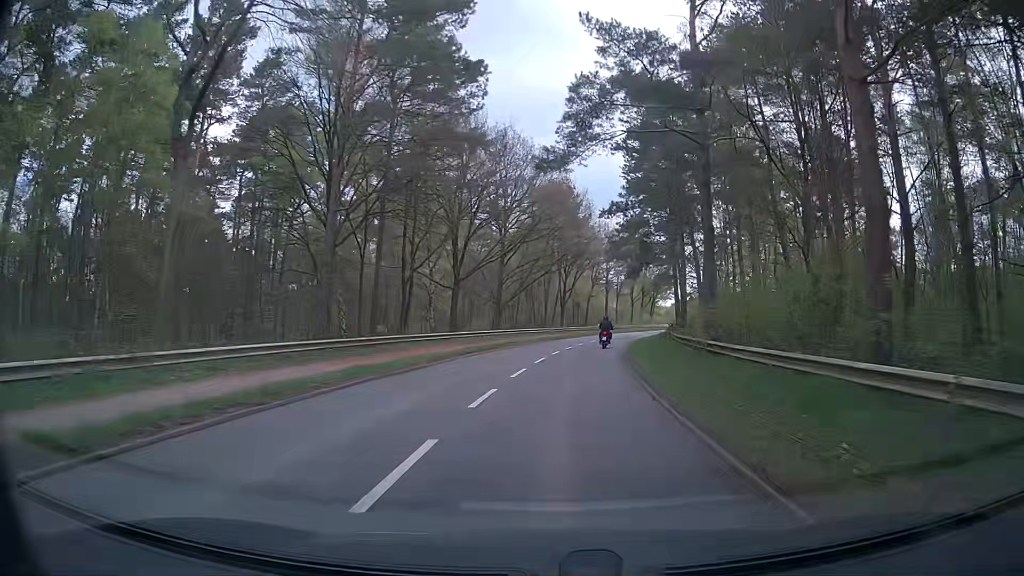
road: secondary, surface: asphalt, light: Day
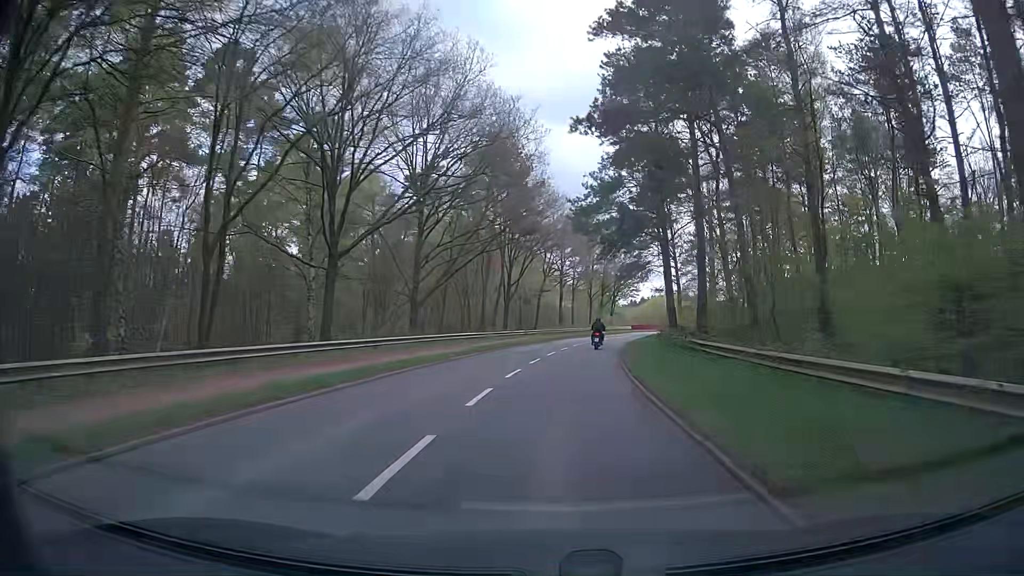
(+0.7, +17.6) m; +4°
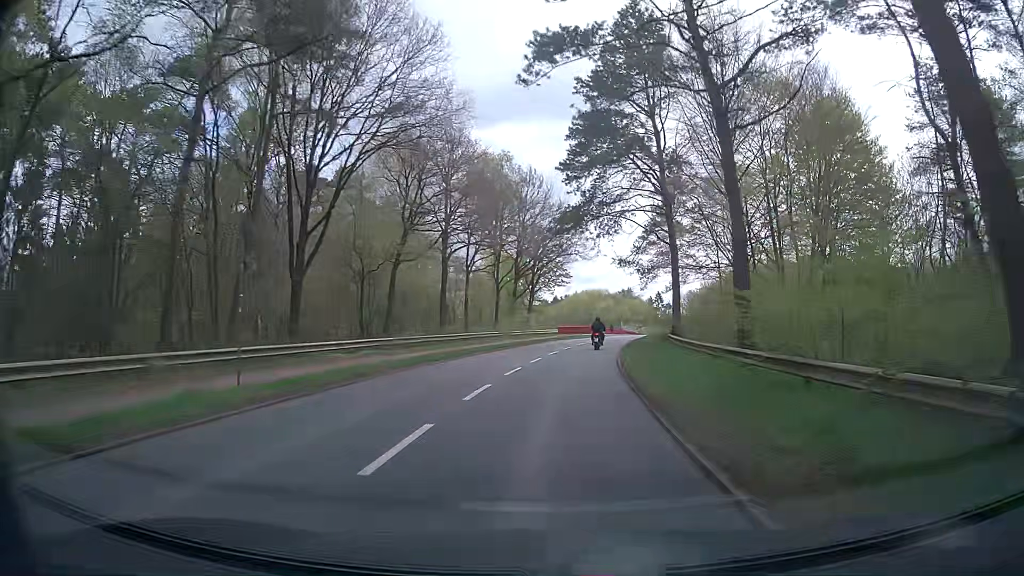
(+2.7, +34.9) m; +8°
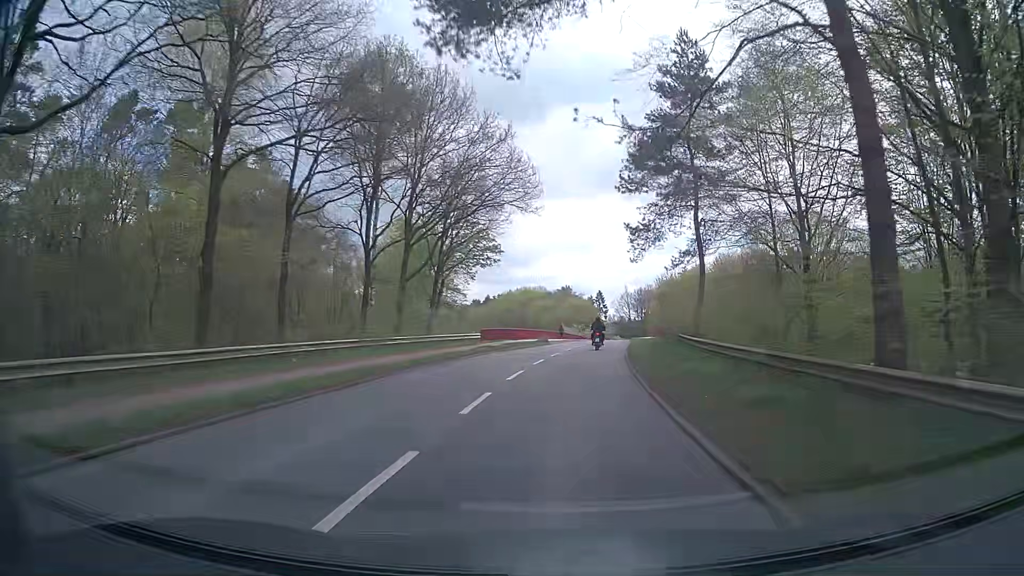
(+1.4, +25.8) m; +6°
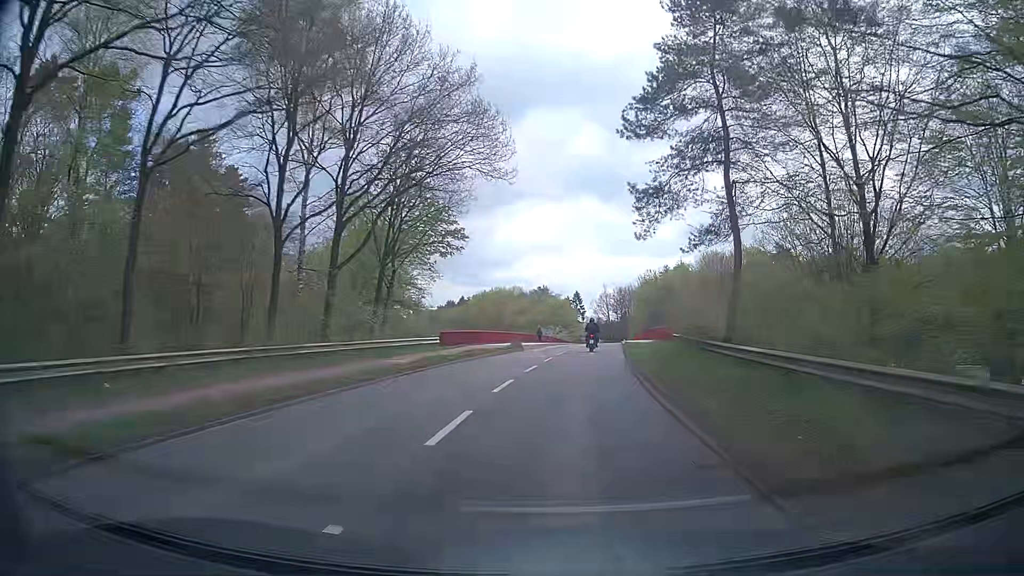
(+0.1, +8.5) m; +2°
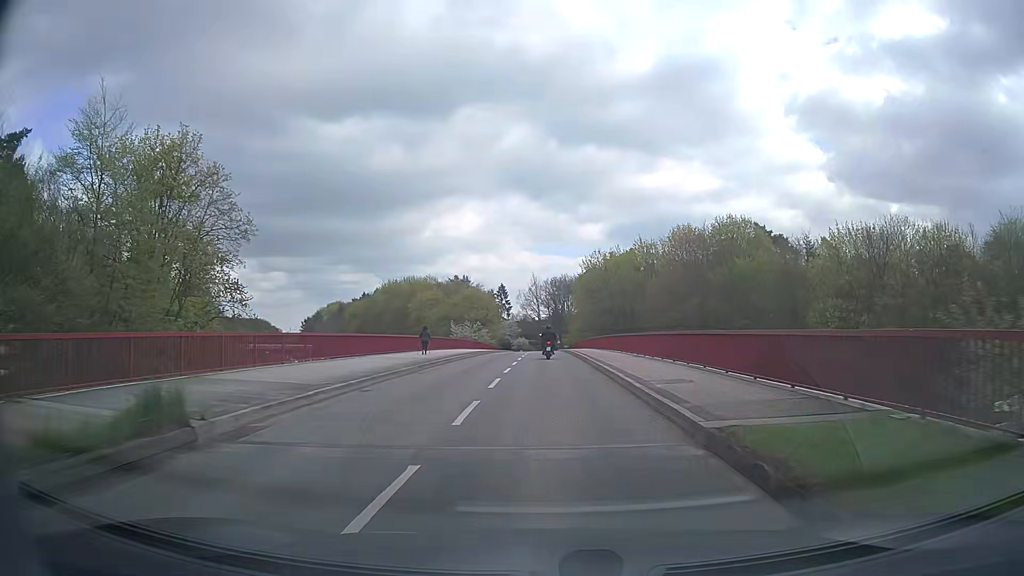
(+2.5, +33.6) m; +7°
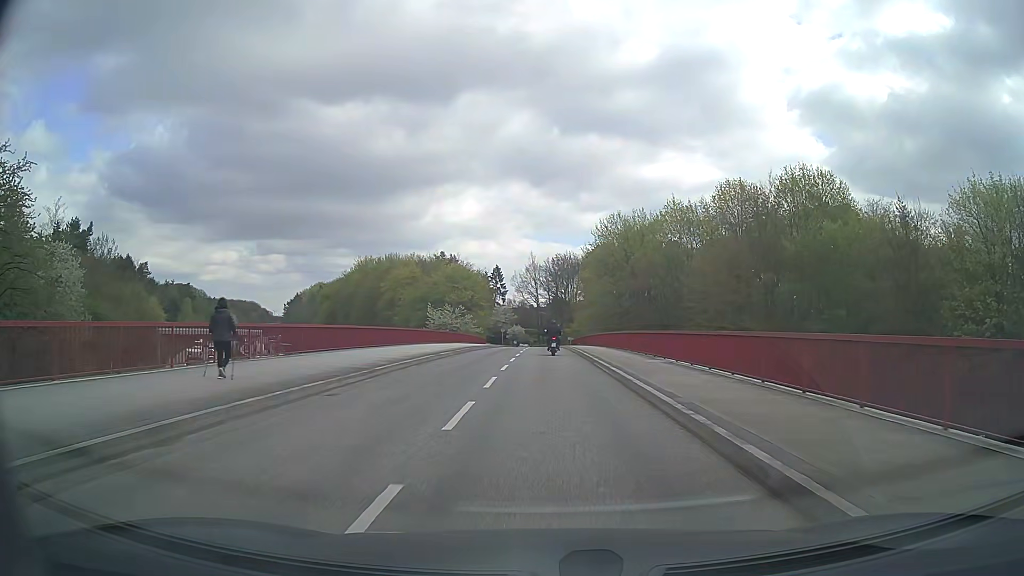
(+0.1, +24.9) m; 0°
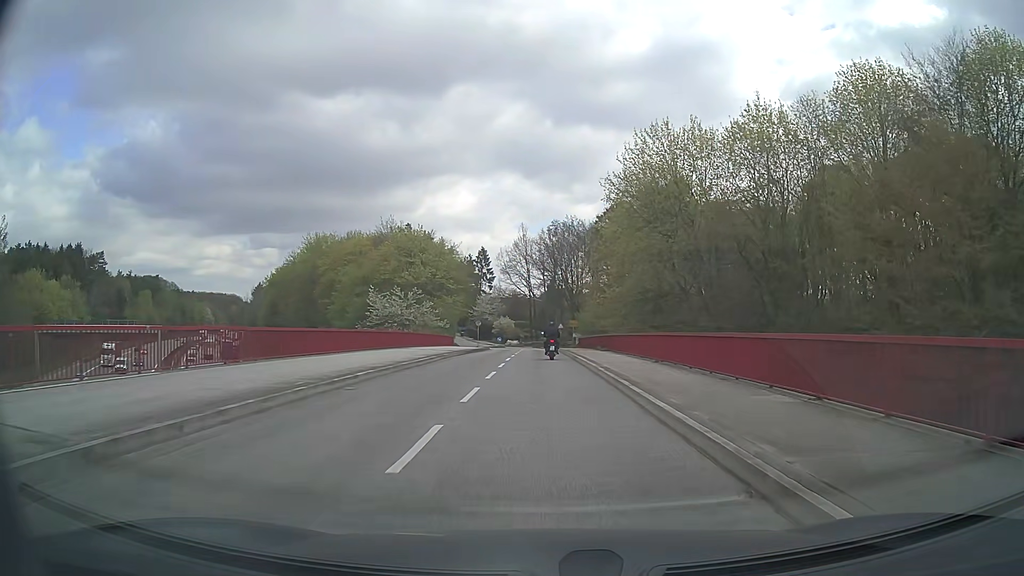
(+0.3, +32.1) m; 0°
(0, +10) (0, +20) (0, +30) (0, +40) (0, +50) (0, +60) (0, +70) (-1, +80) (-2, +90) (-4, +100) m
